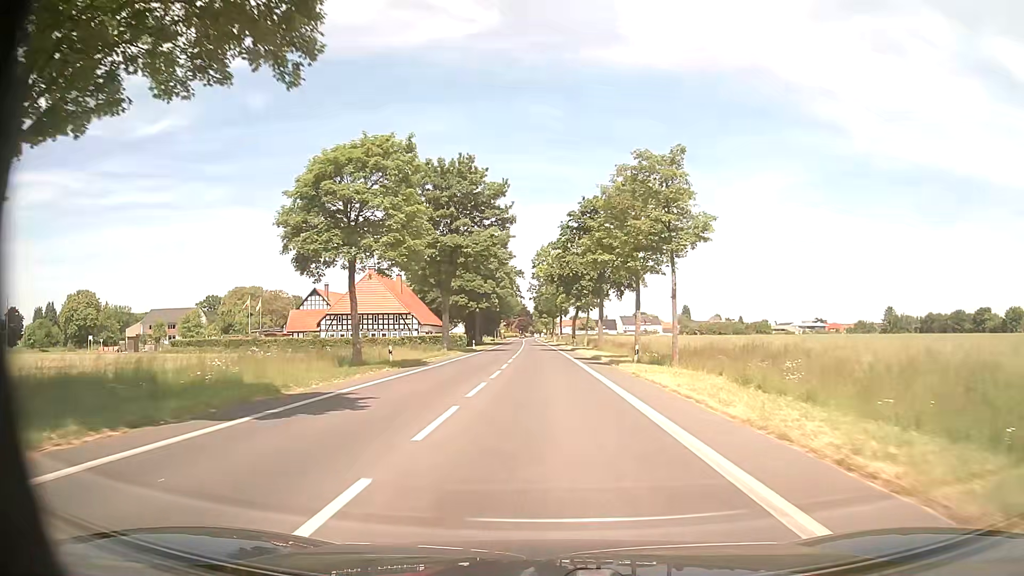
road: tertiary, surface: asphalt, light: Day
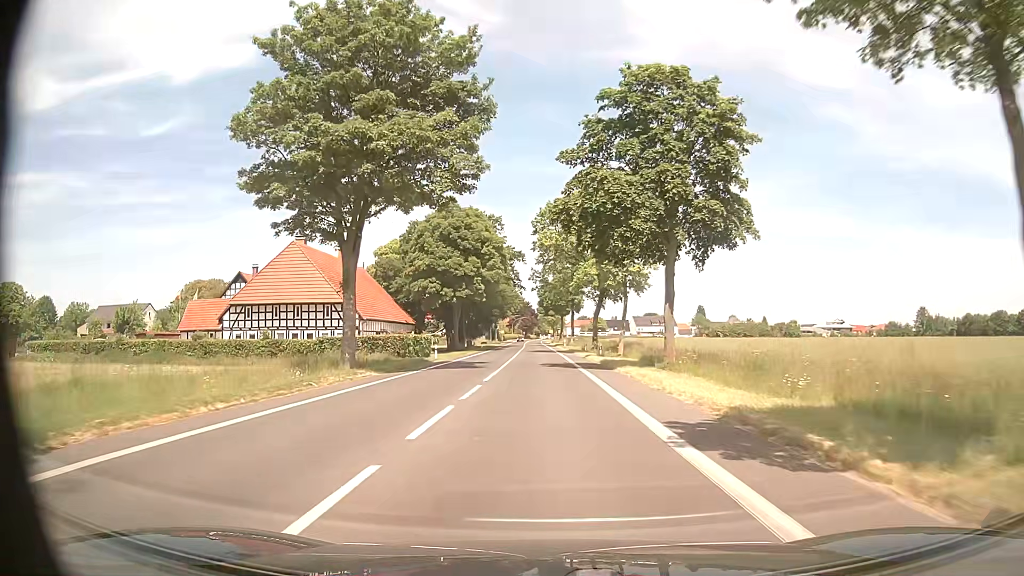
(-0.2, +30.8) m; -1°
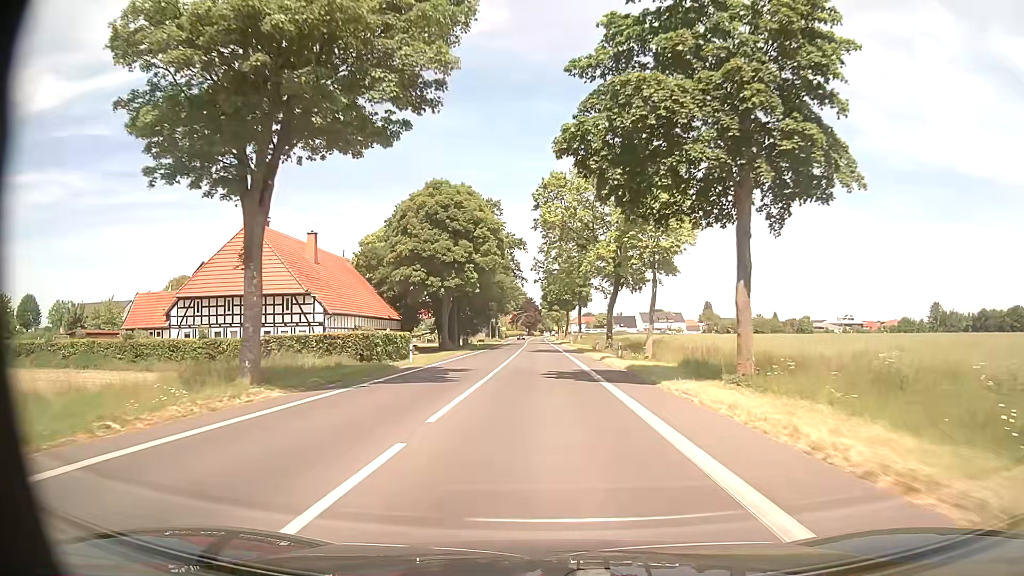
(0.0, +10.4) m; 0°
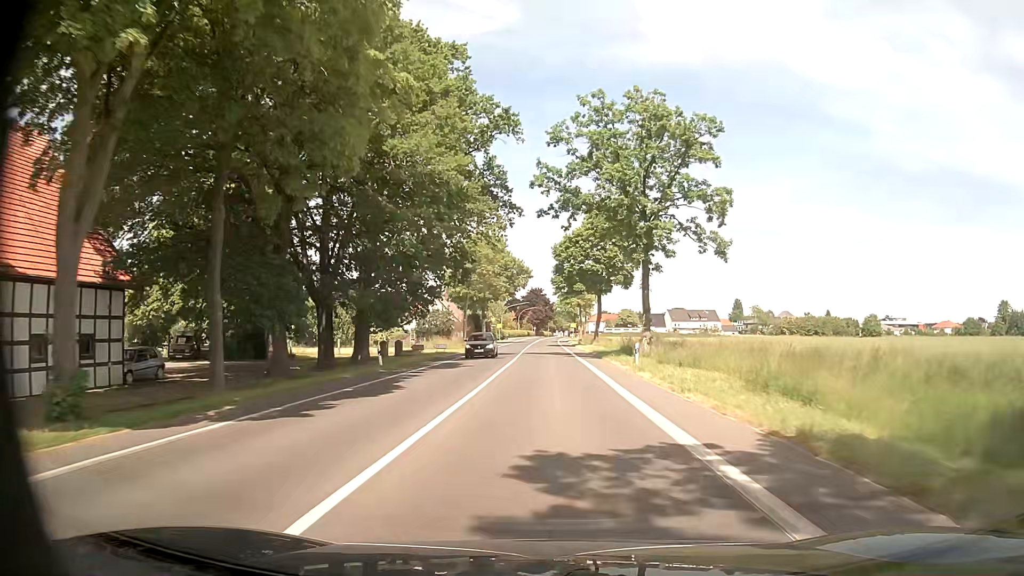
(-0.4, +52.7) m; -1°
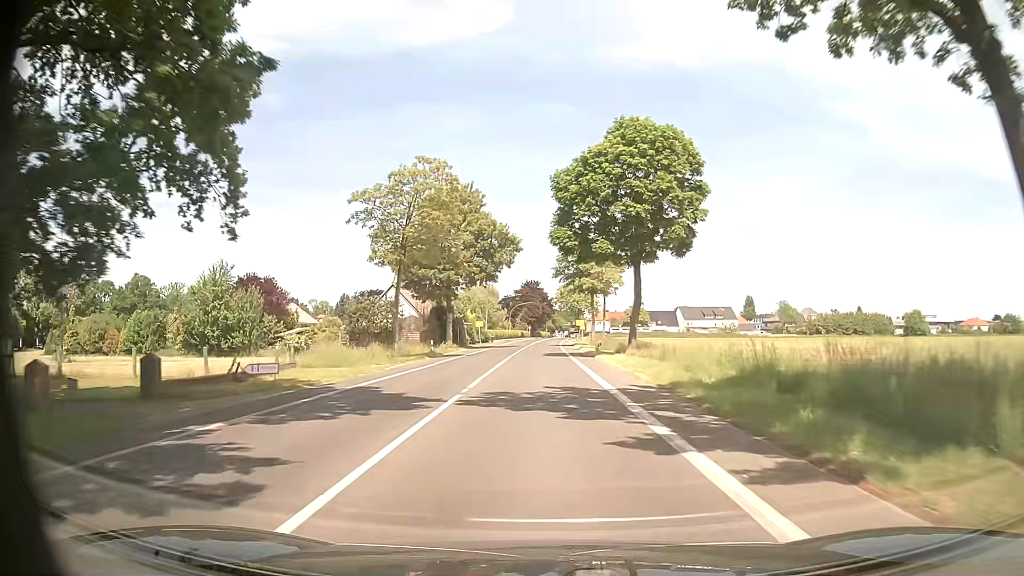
(+0.3, +31.9) m; 0°
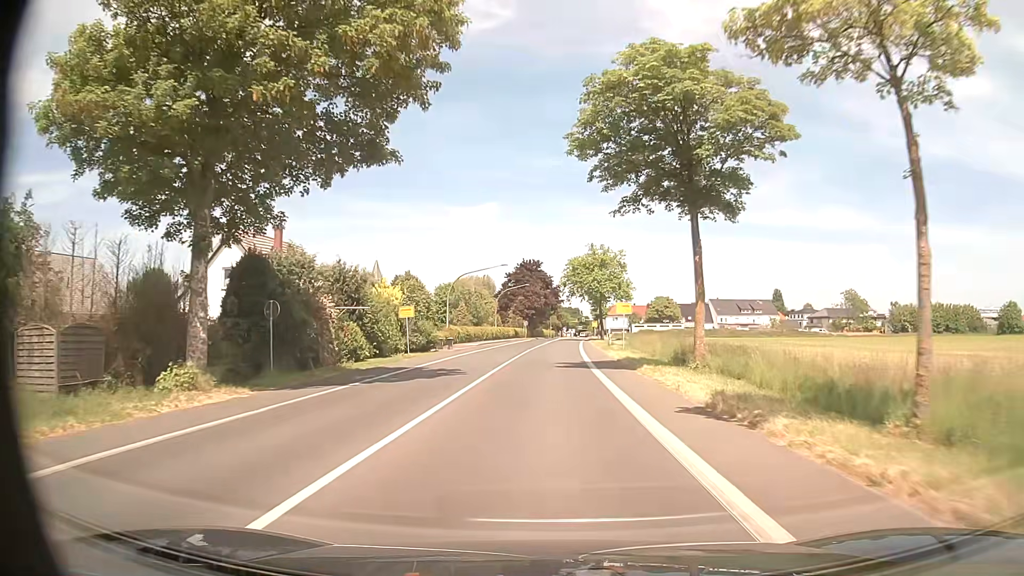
(0.0, +47.6) m; 0°
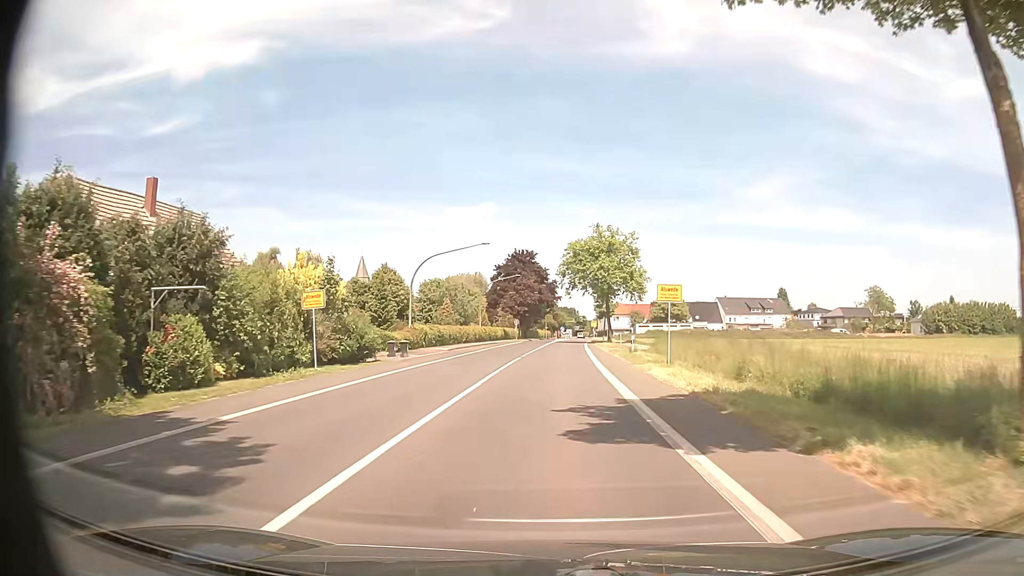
(+0.1, +16.2) m; 0°
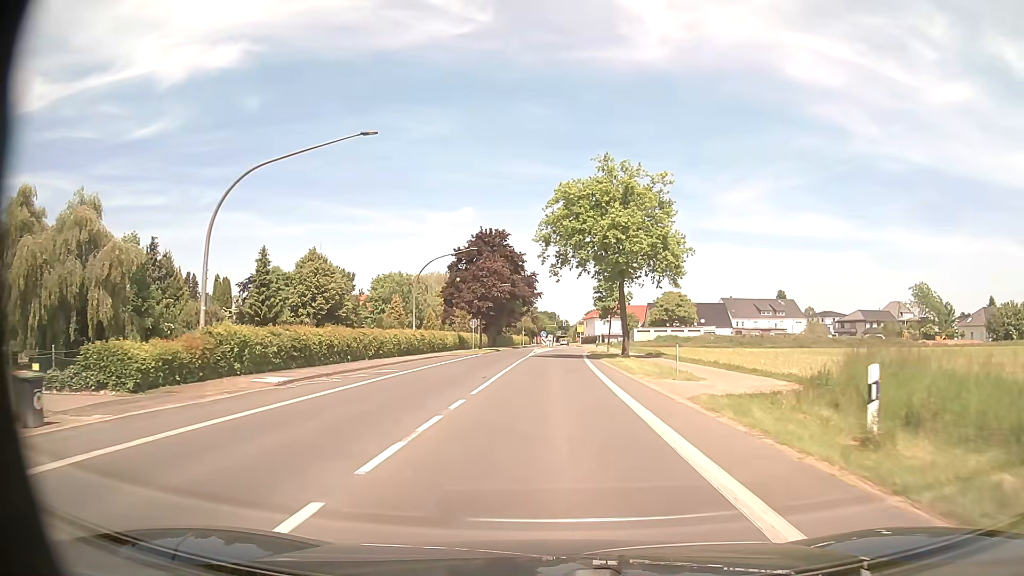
(+0.6, +29.5) m; +2°
(0, +10) (0, +20) (0, +30) (+1, +40) (+1, +50) (+1, +60) (+2, +70) (+2, +80) (+3, +90) (+3, +100) m
